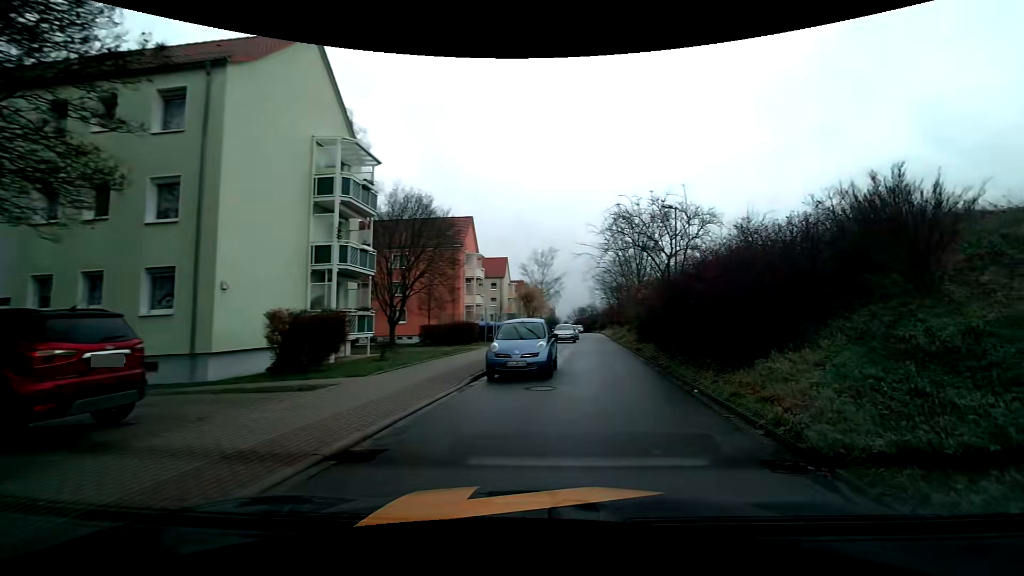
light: Day
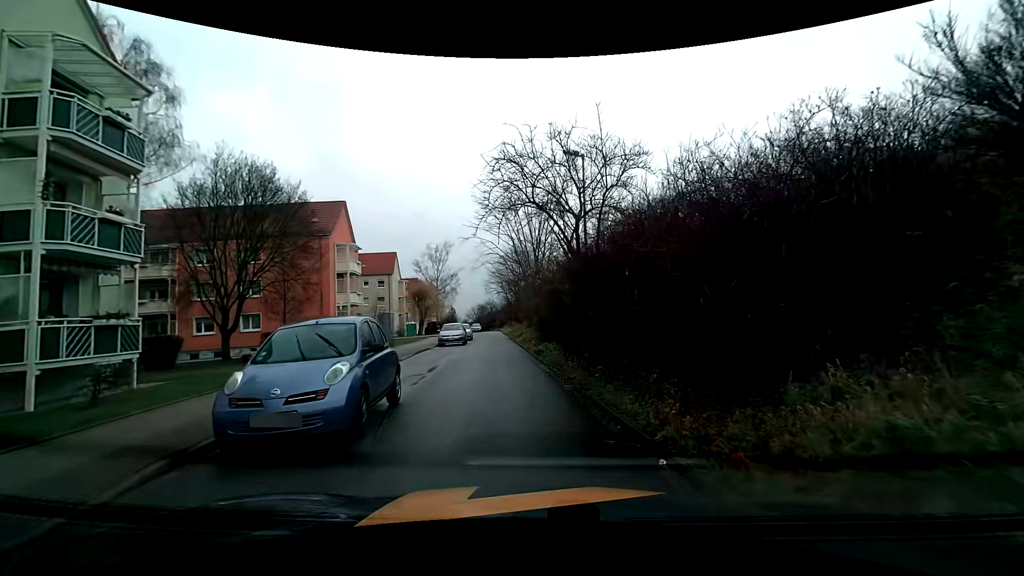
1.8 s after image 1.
(+0.9, +6.6) m; +10°
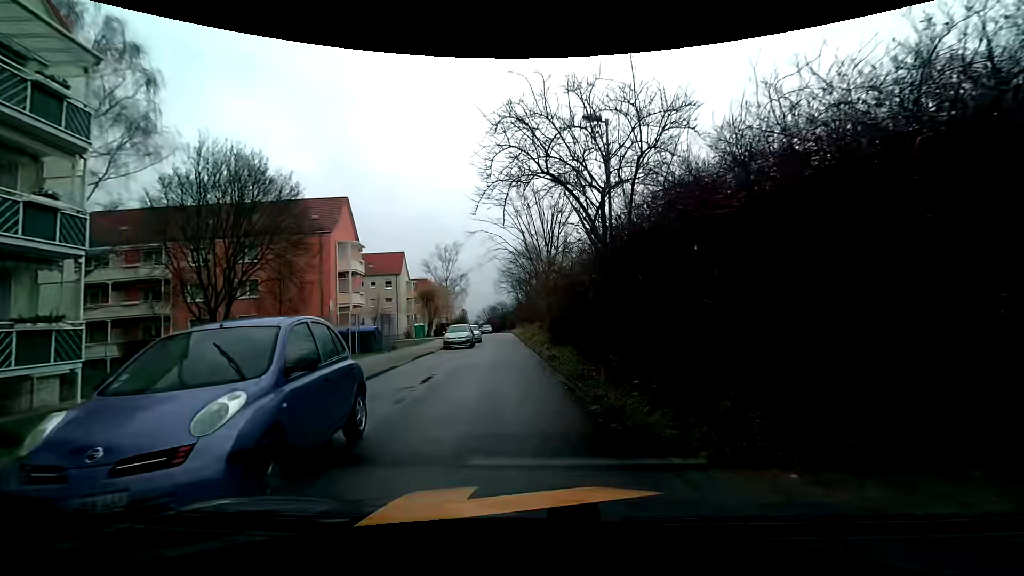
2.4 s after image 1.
(0.0, +2.6) m; -1°
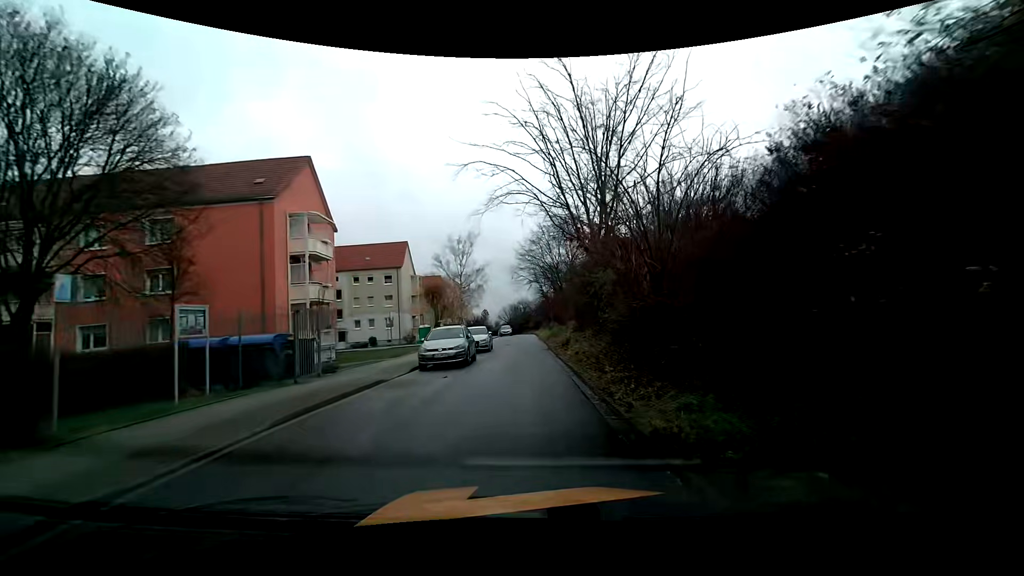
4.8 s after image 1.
(-0.5, +12.8) m; -4°
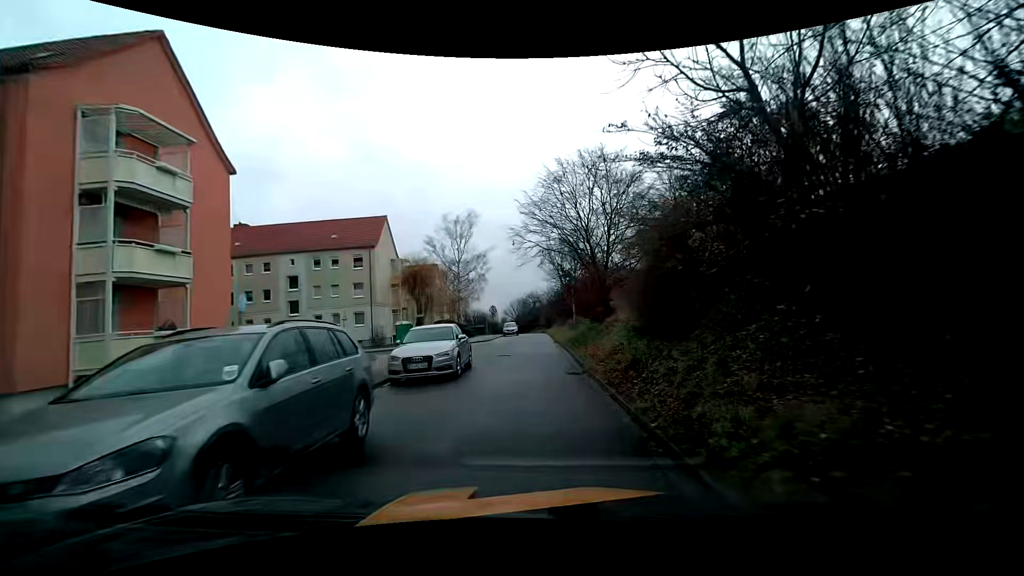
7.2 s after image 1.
(+0.1, +14.7) m; 0°
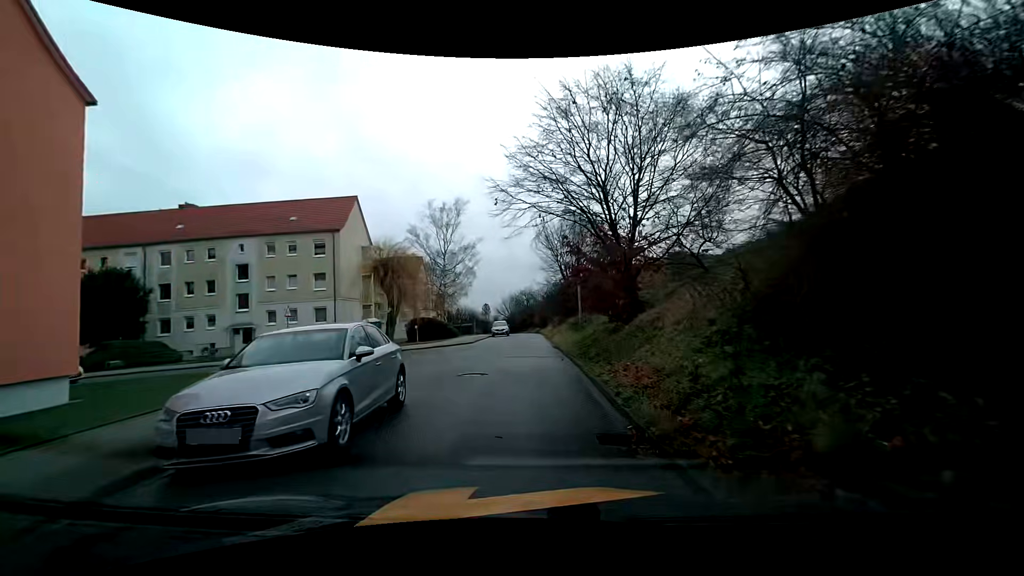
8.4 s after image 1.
(0.0, +7.4) m; 0°
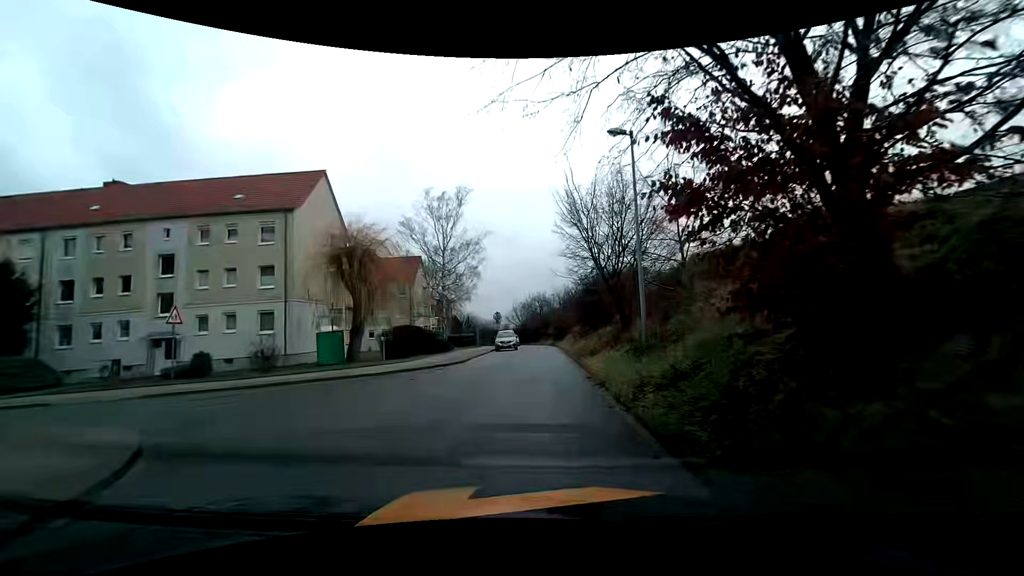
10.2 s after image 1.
(-0.1, +10.5) m; -1°
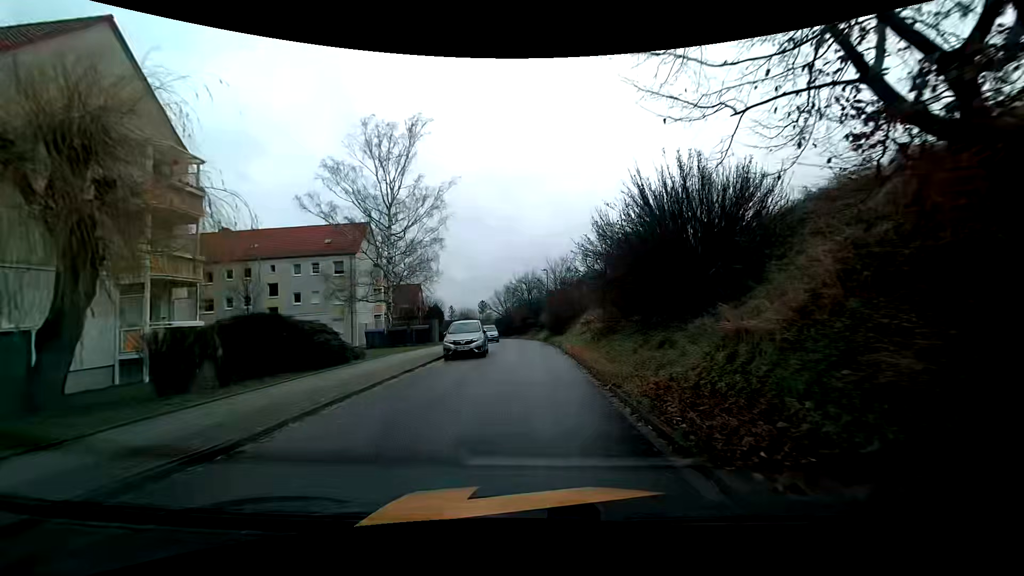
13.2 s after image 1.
(+0.2, +17.7) m; +2°
(0, +10) (0, +20) (0, +30) (-1, +40) (-2, +50) (-3, +60) (-5, +70) (-7, +79) (-10, +89) (-14, +98) m
